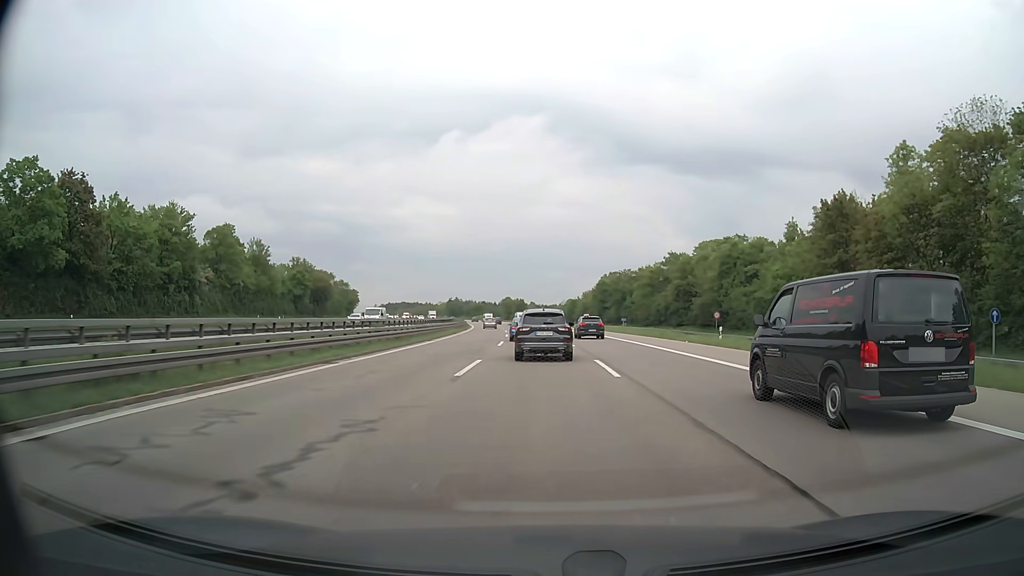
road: motorway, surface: asphalt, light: Day
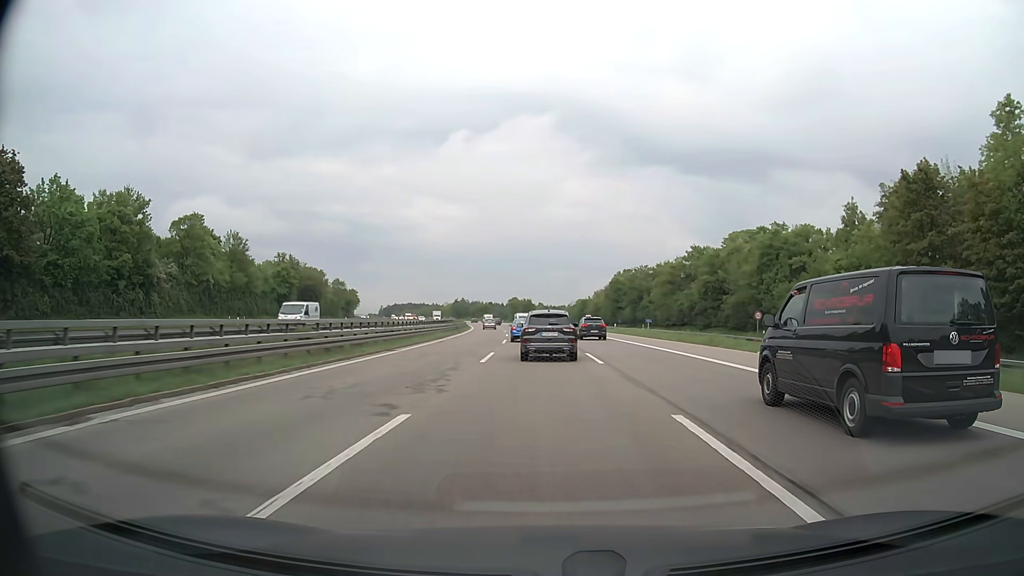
(-0.1, +12.8) m; -1°
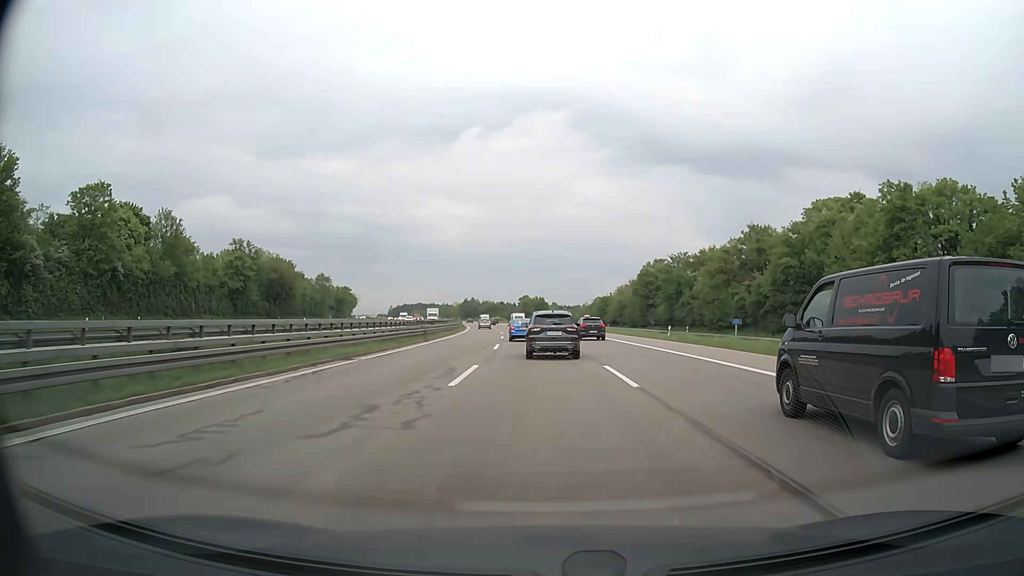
(-0.3, +25.6) m; -1°
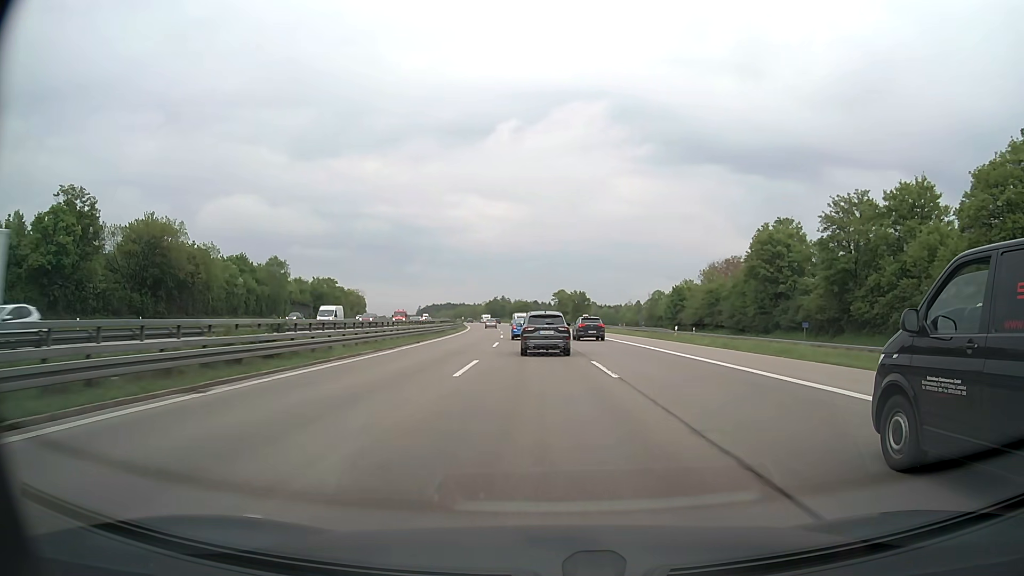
(-1.3, +52.0) m; -3°
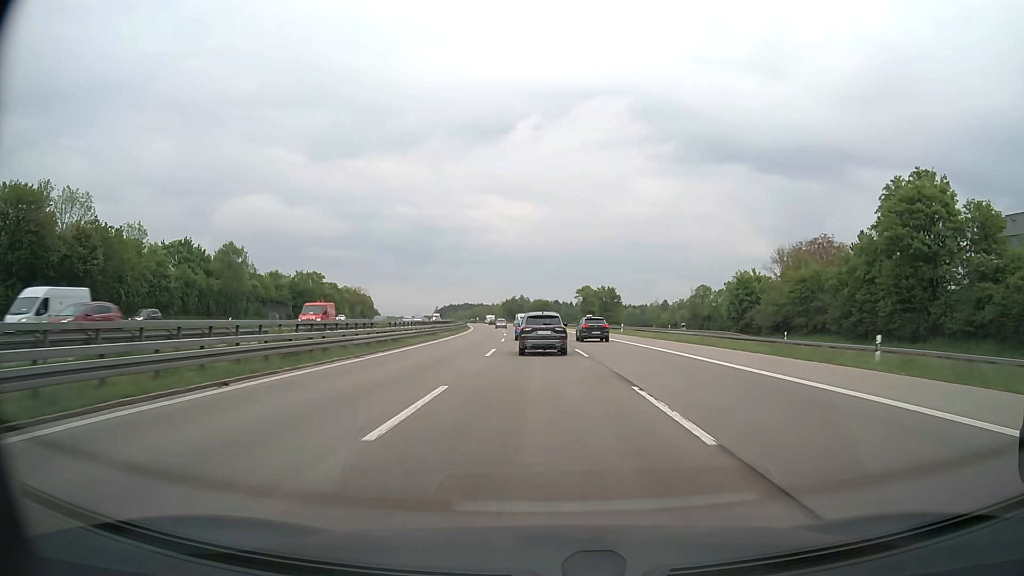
(-0.4, +26.7) m; -2°
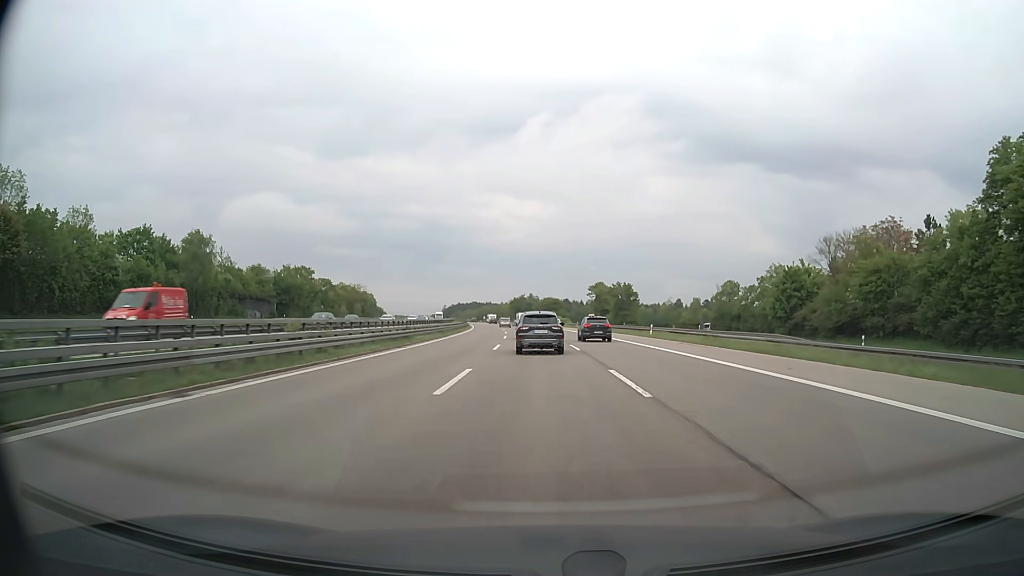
(-0.1, +13.5) m; -1°
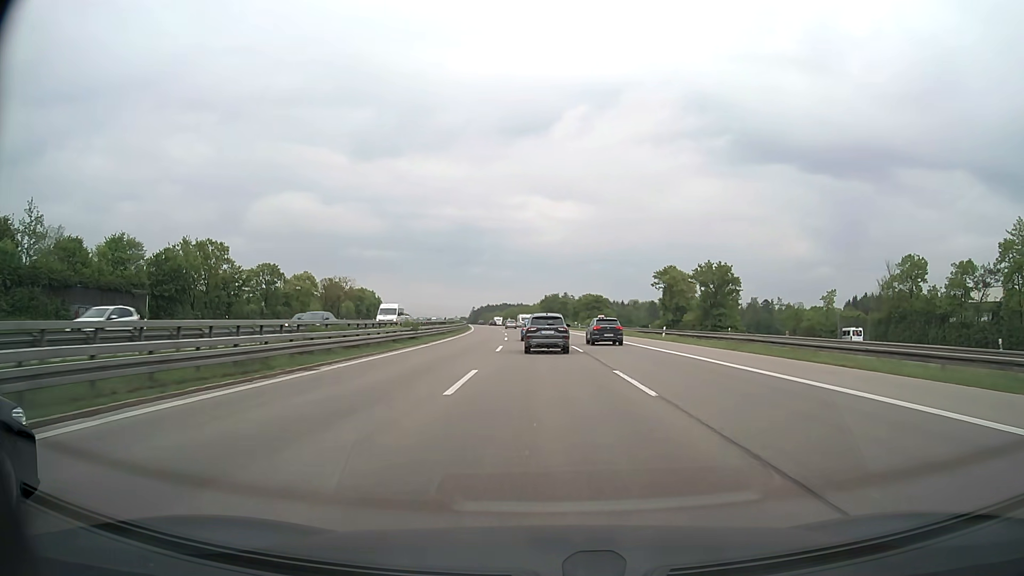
(-1.5, +53.8) m; -3°
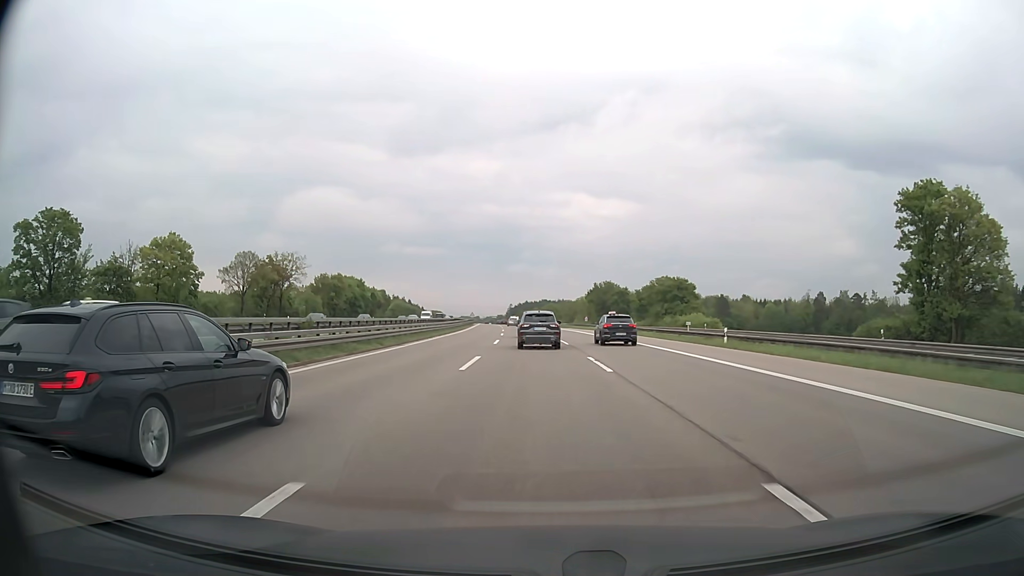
(-1.9, +67.1) m; -4°
